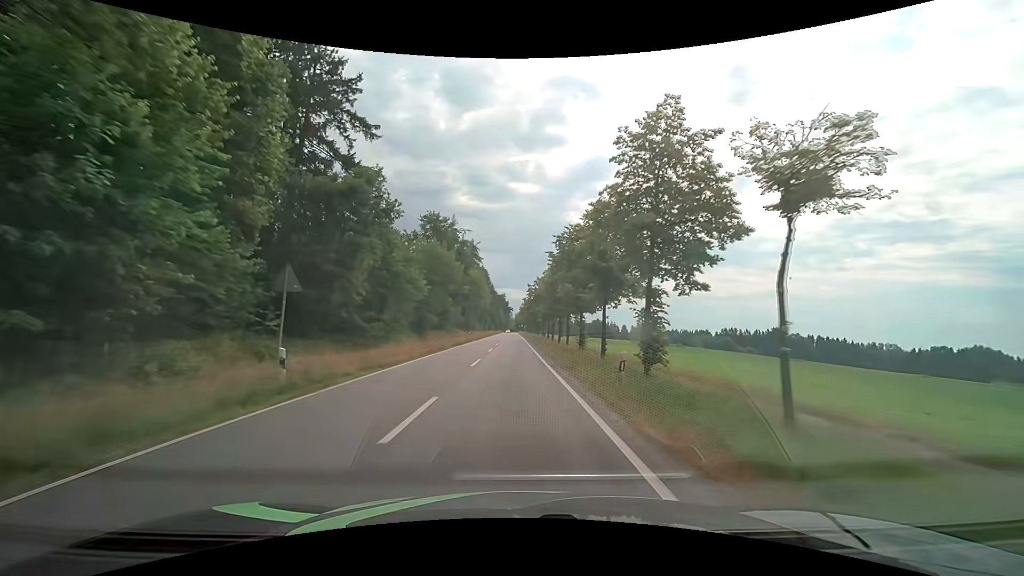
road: tertiary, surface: asphalt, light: Day
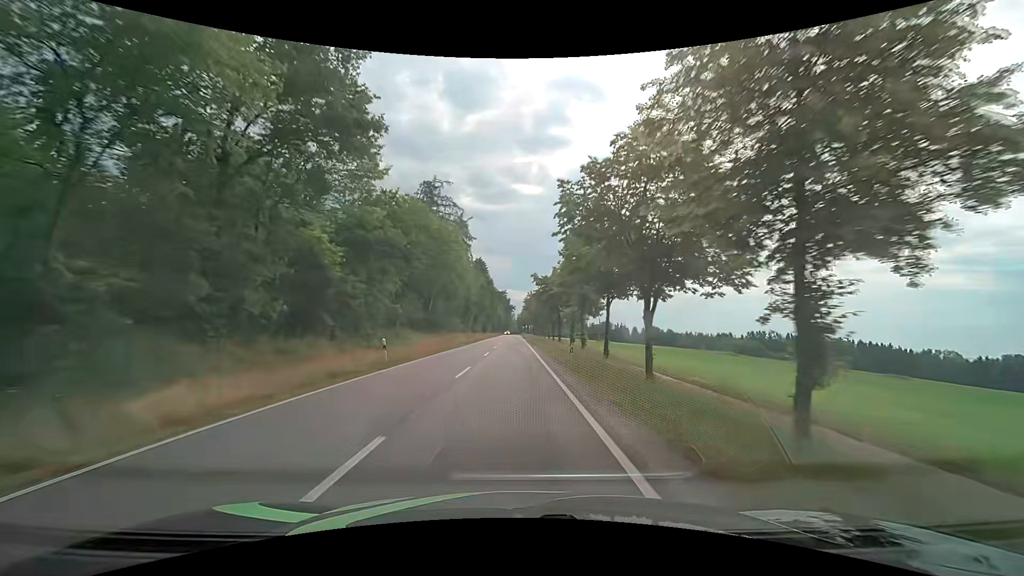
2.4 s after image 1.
(0.0, +40.3) m; -1°
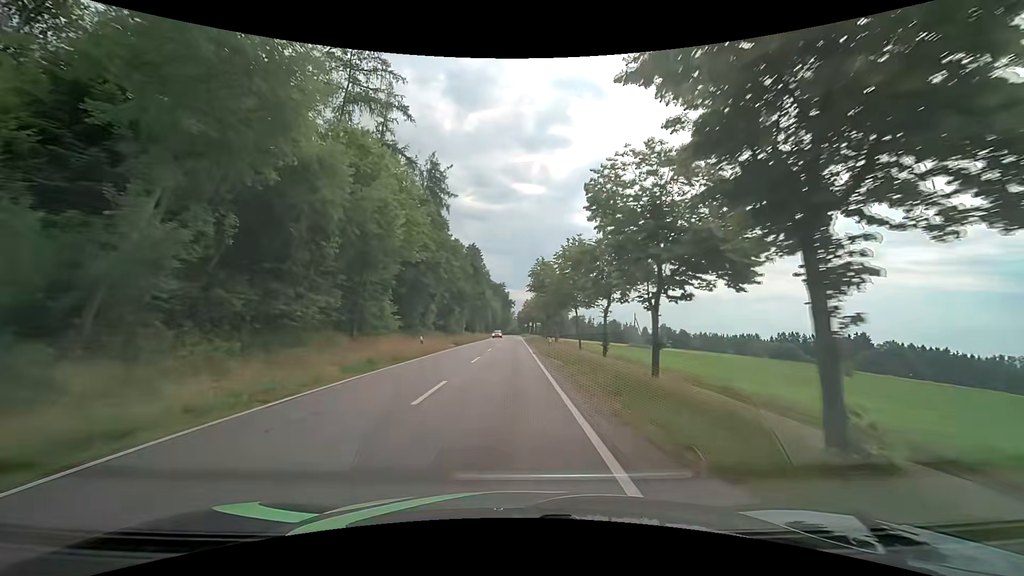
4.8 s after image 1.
(+0.7, +41.5) m; +1°
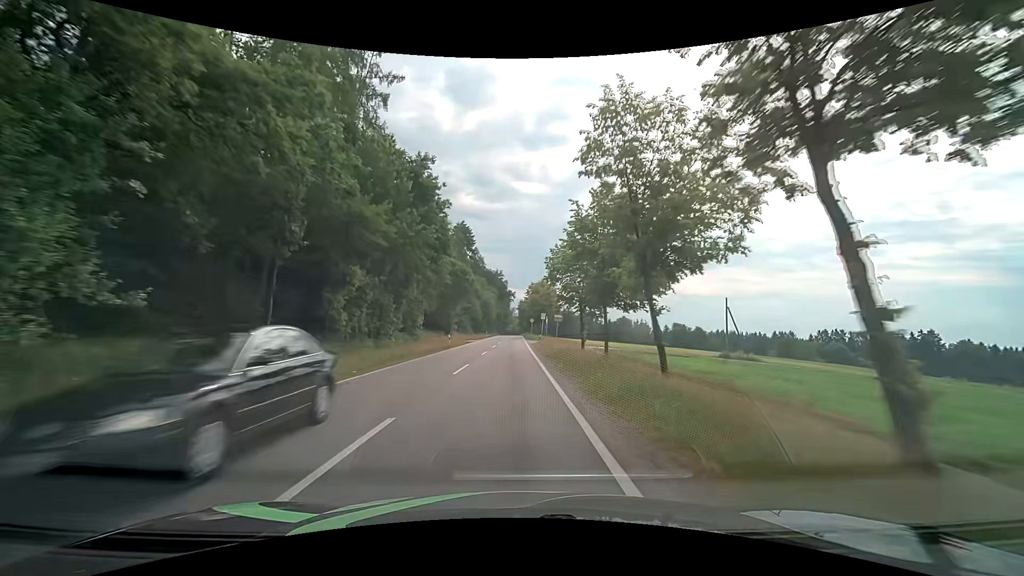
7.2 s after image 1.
(-0.1, +42.2) m; 0°
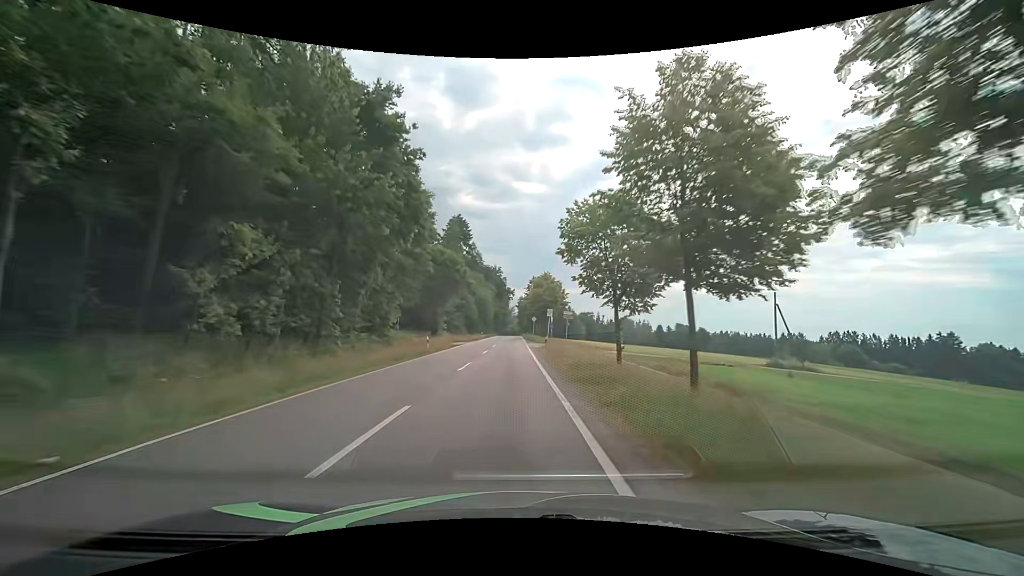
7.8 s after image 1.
(0.0, +10.4) m; 0°
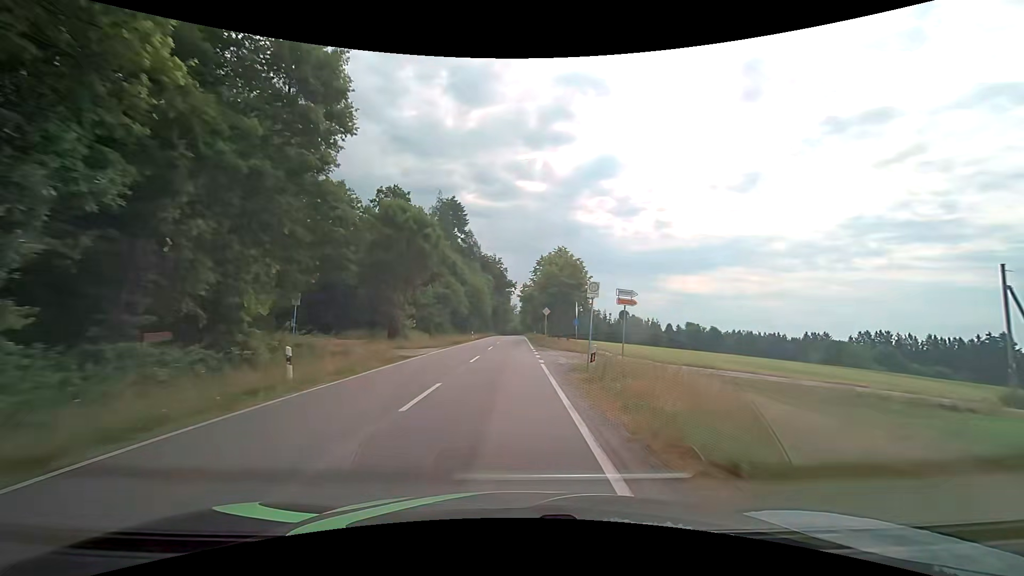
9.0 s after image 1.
(+0.1, +20.6) m; 0°
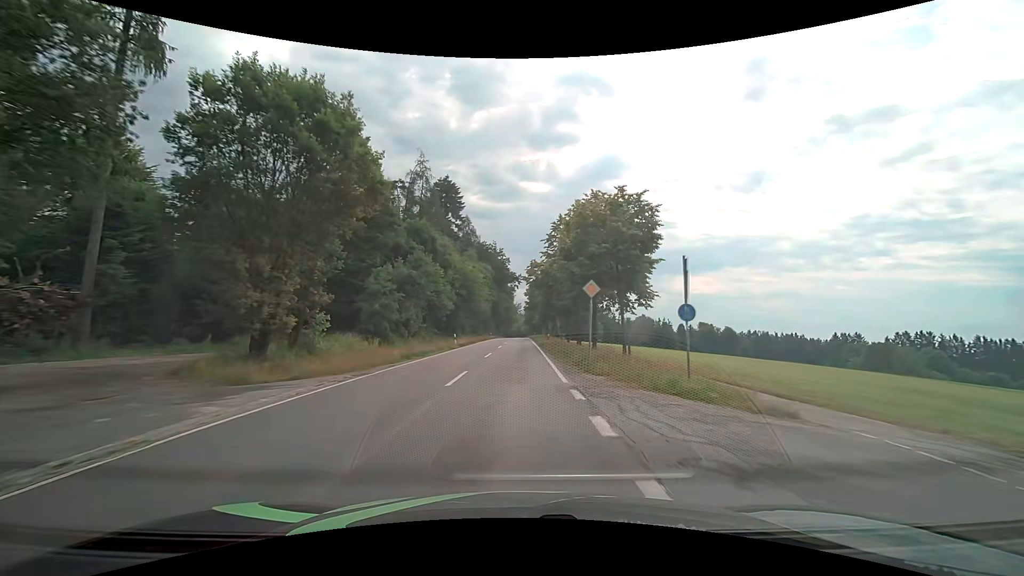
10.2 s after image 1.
(0.0, +20.3) m; 0°
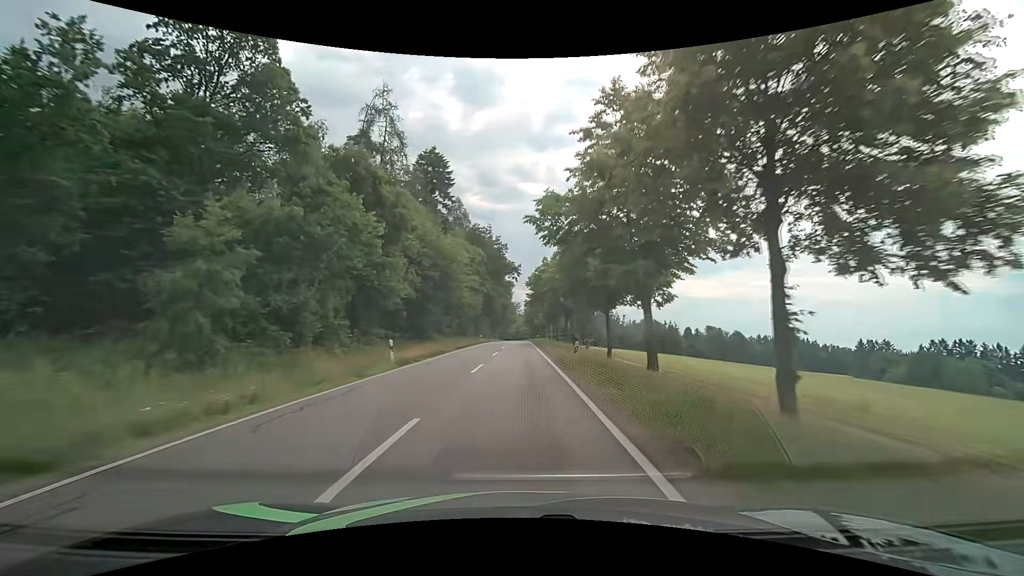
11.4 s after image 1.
(0.0, +20.1) m; 0°
(0, +10) (0, +20) (0, +30) (0, +40) (0, +50) (+1, +60) (+1, +70) (+1, +80) (+1, +90) (+1, +100) m
